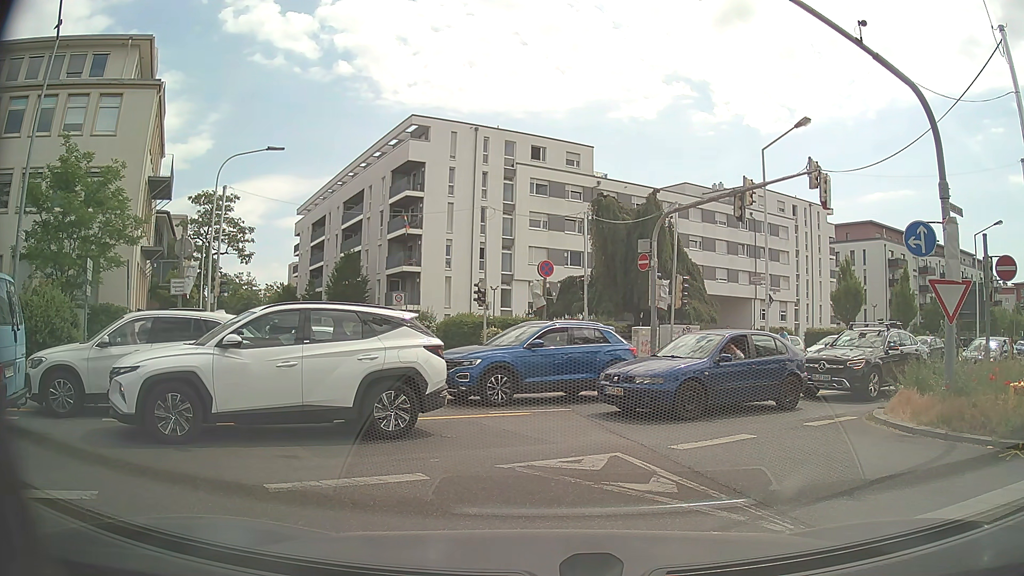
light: Day
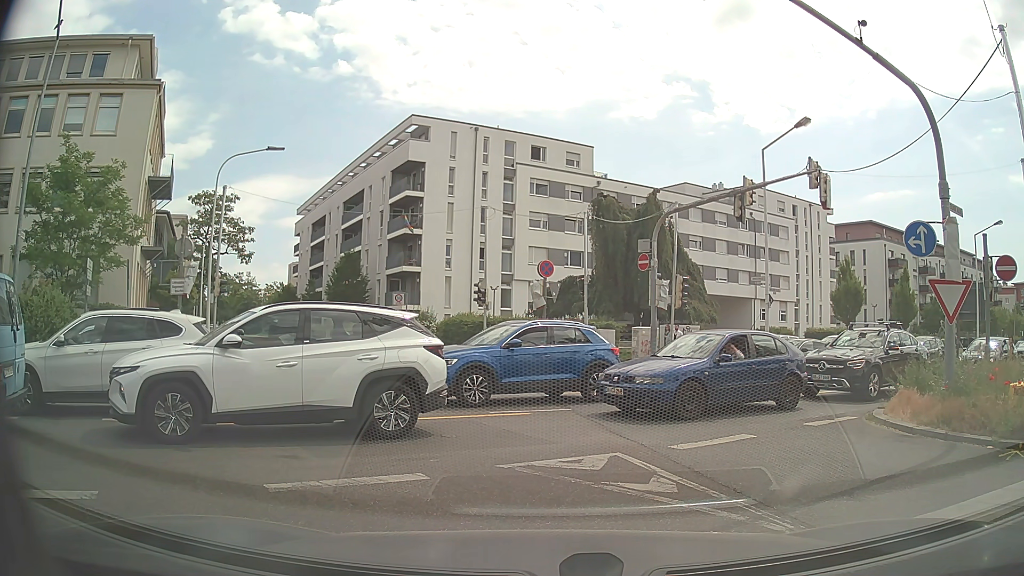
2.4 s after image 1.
(0.0, 0.0) m; 0°
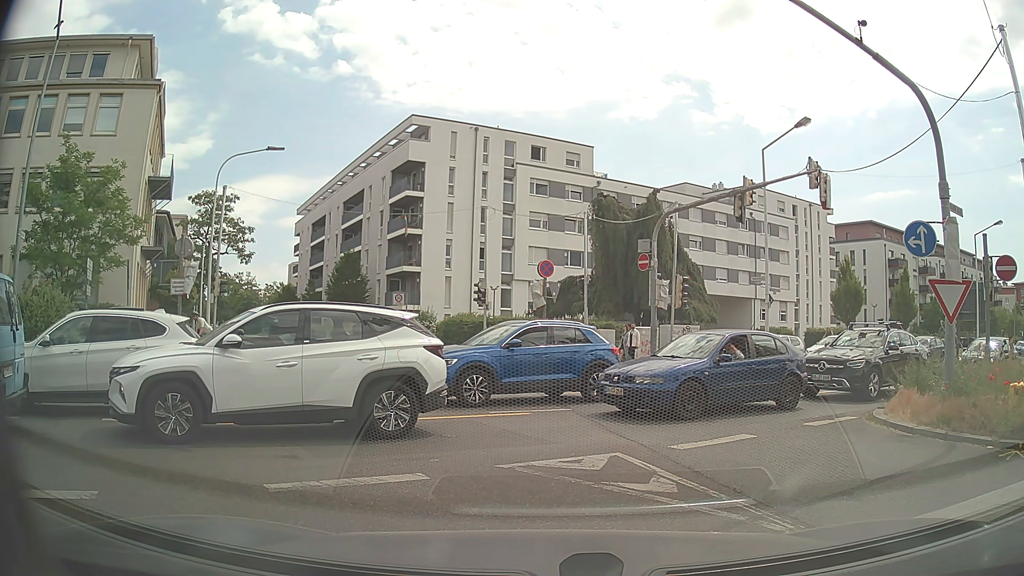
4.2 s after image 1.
(0.0, 0.0) m; 0°
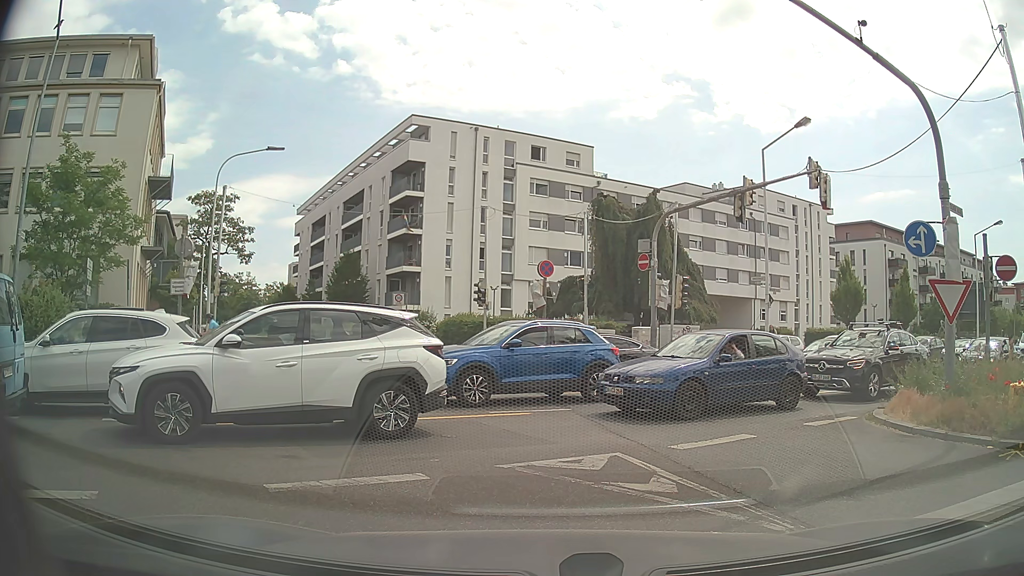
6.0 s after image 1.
(0.0, 0.0) m; 0°
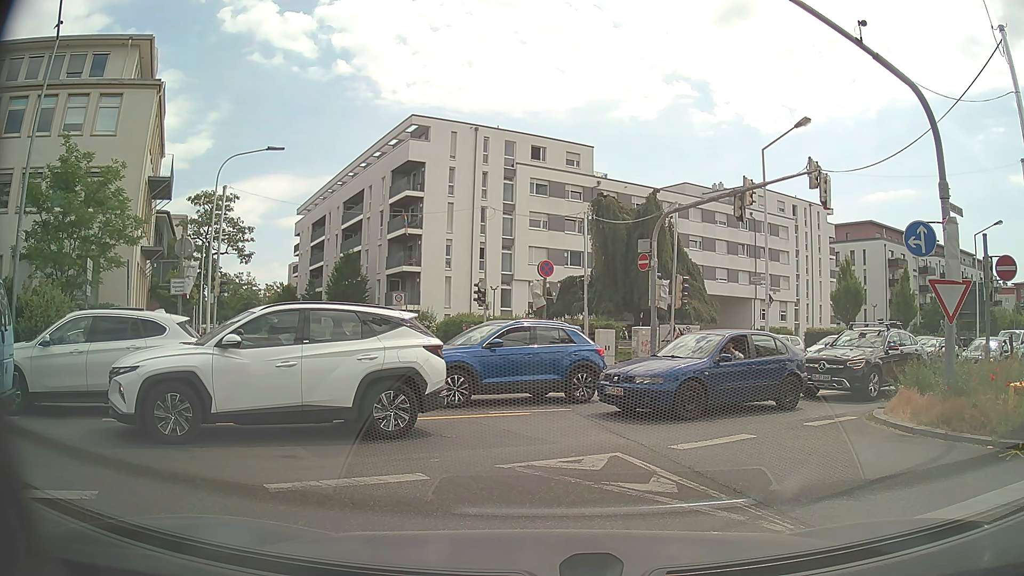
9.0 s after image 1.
(0.0, 0.0) m; 0°
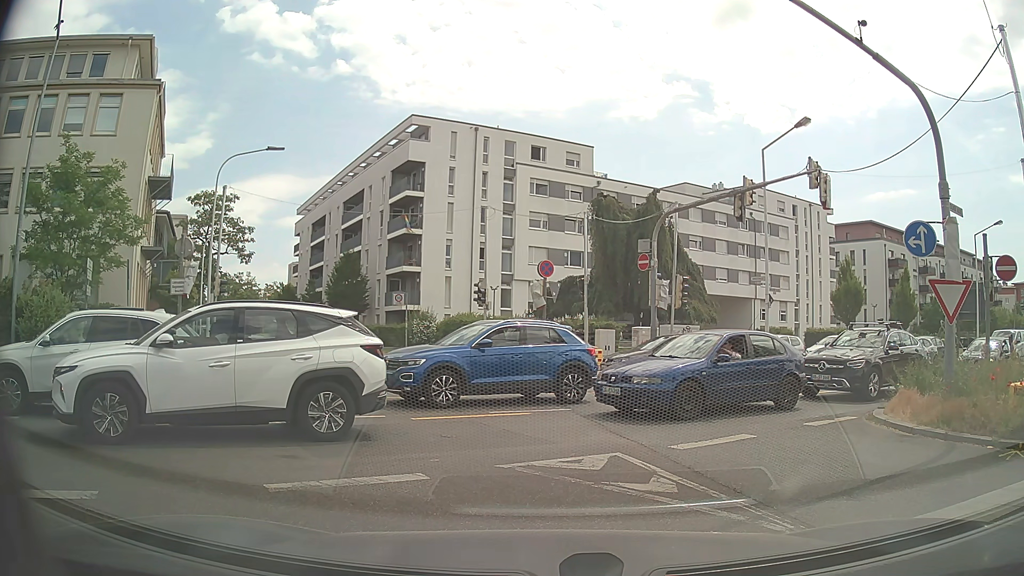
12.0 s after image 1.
(0.0, 0.0) m; 0°
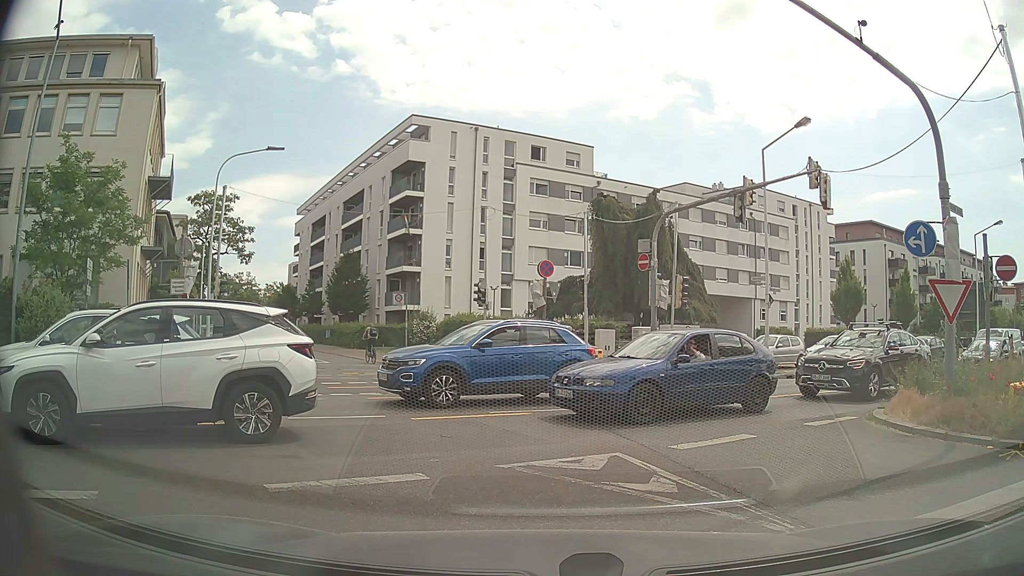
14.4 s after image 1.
(0.0, 0.0) m; 0°
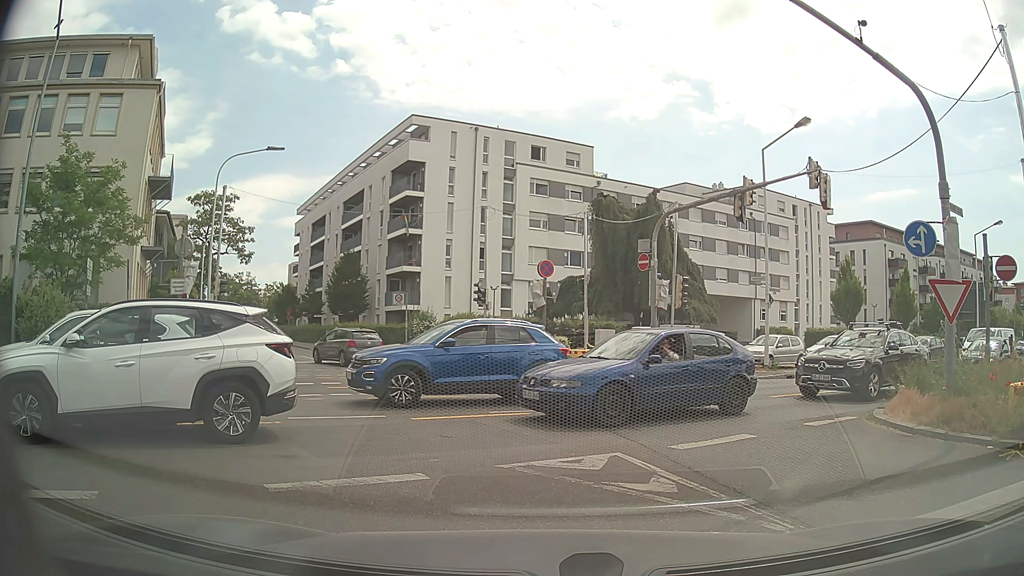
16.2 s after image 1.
(0.0, 0.0) m; 0°
